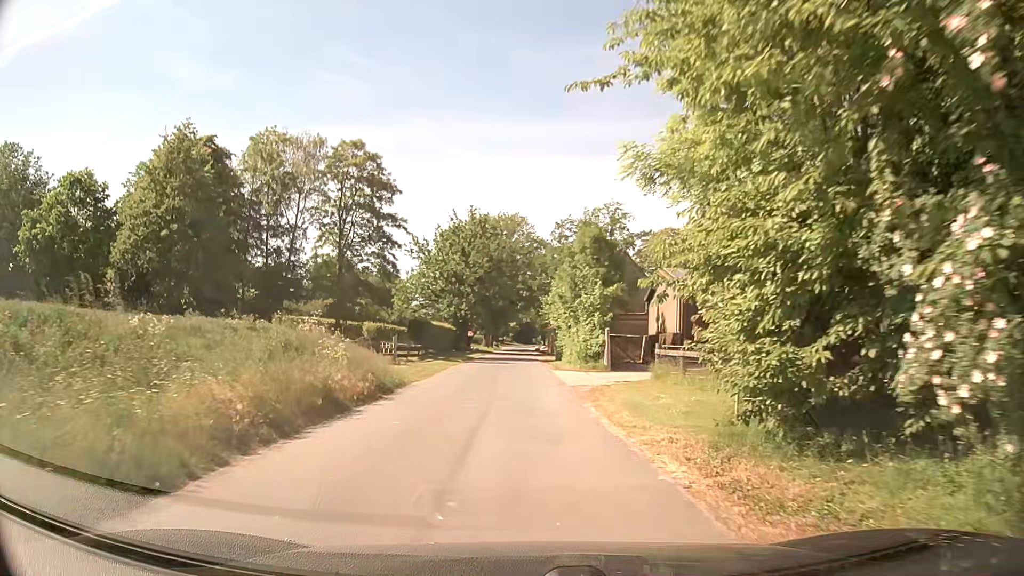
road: unclassified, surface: asphalt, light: Day
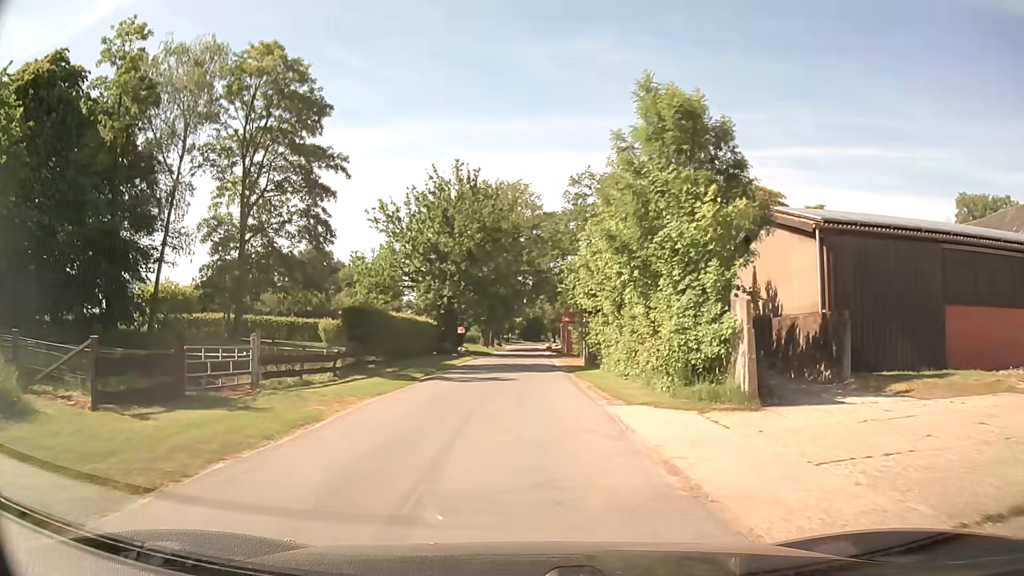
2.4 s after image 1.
(-0.1, +20.4) m; -1°
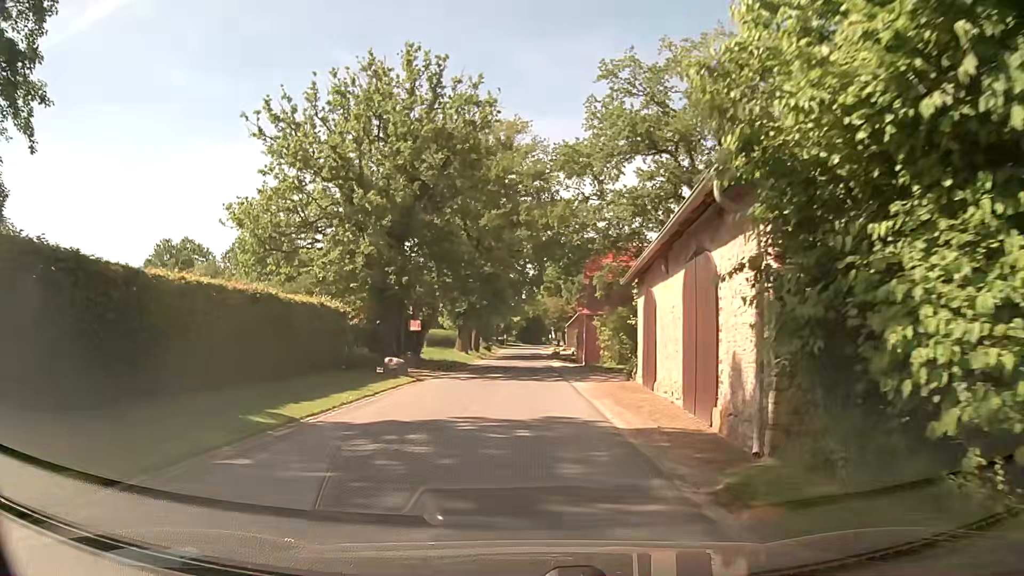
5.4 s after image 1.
(+0.2, +25.3) m; +1°
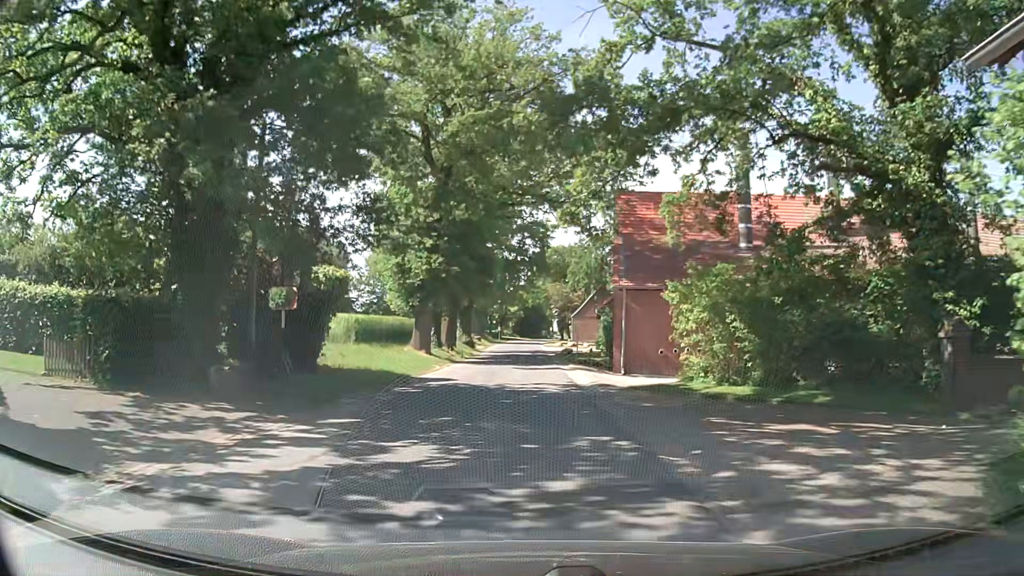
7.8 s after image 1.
(0.0, +20.4) m; 0°
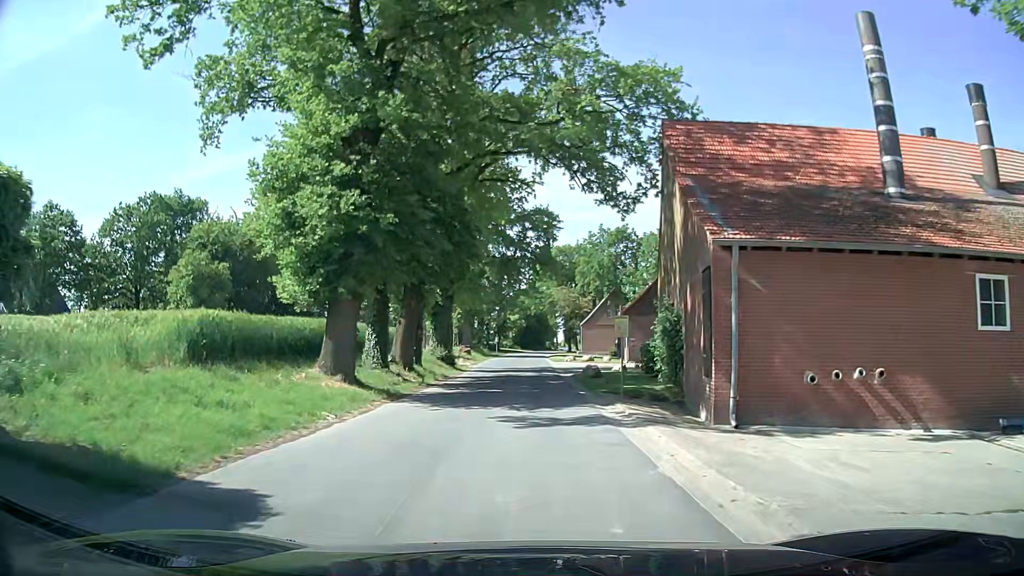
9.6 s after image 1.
(0.0, +15.4) m; 0°
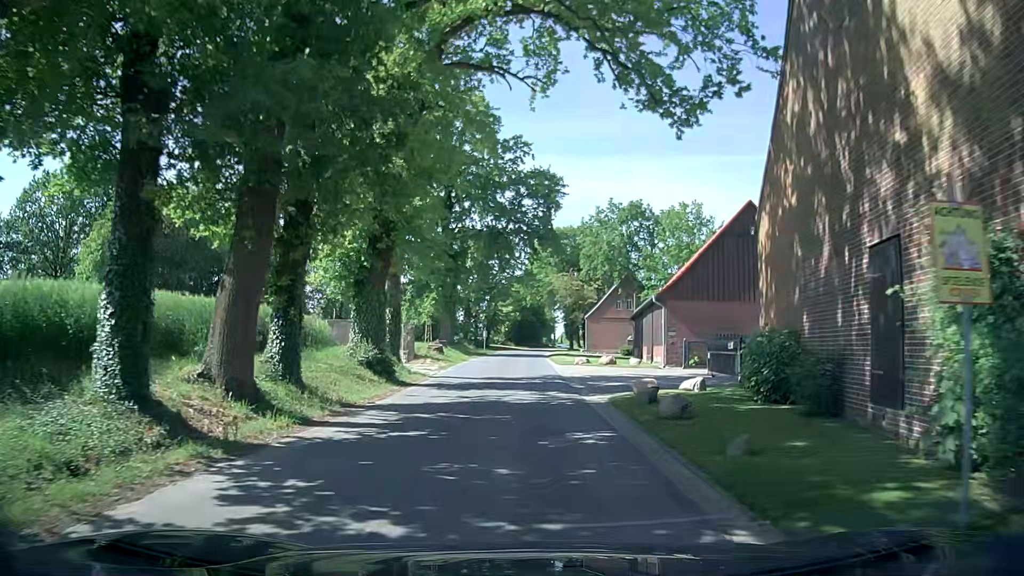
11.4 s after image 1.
(+0.1, +15.3) m; 0°
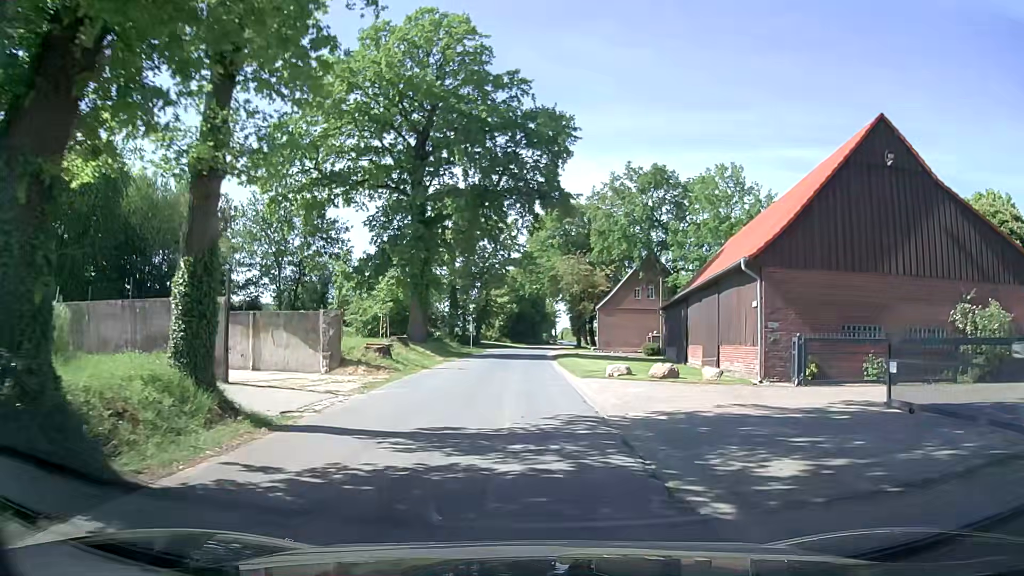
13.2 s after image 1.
(+0.1, +15.2) m; +1°
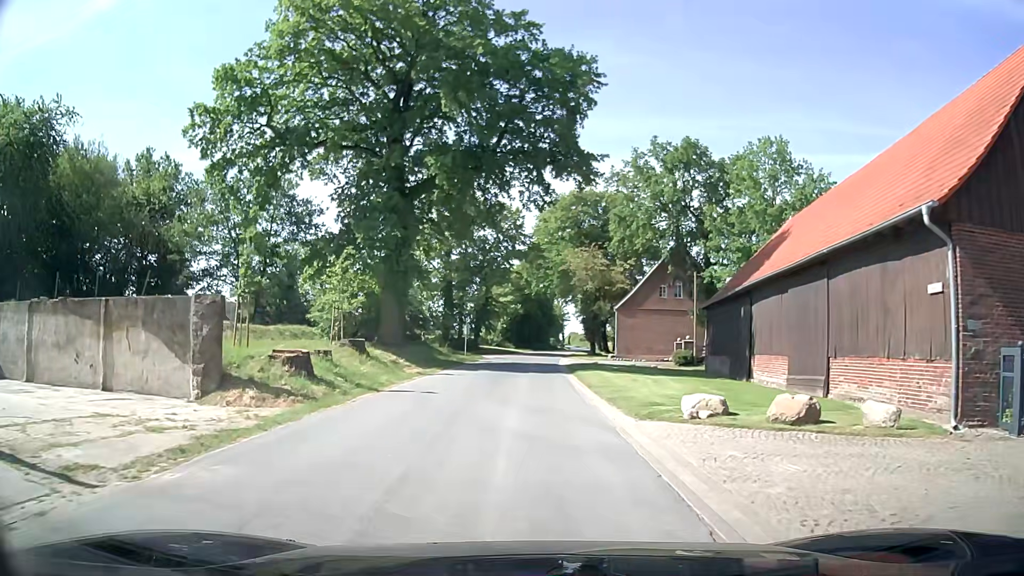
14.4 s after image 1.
(-0.2, +10.1) m; 0°
(0, +10) (0, +20) (-1, +30) (0, +40) (0, +50) (0, +60) (+1, +70) (+2, +80) (+3, +90) (+4, +100) m
